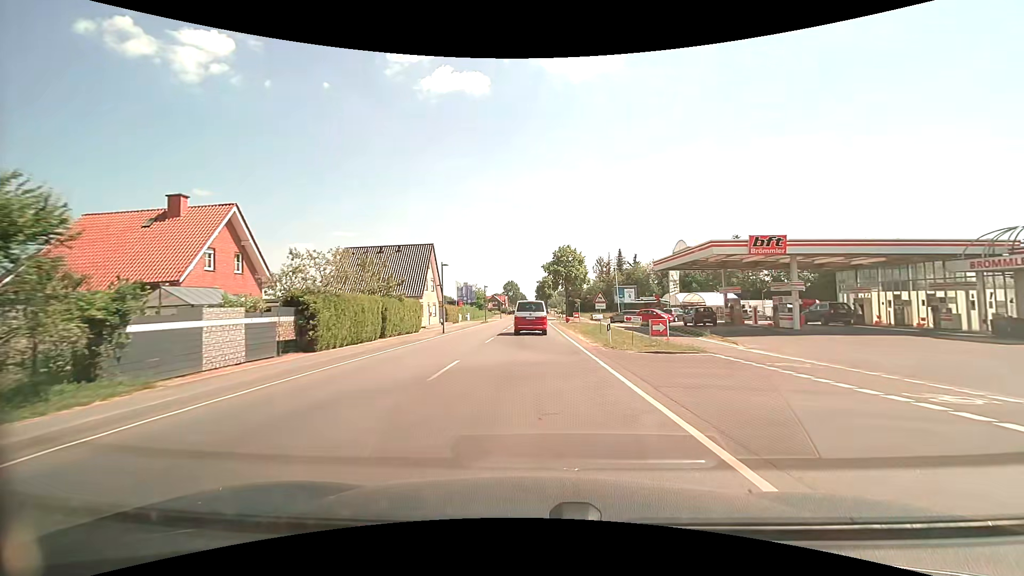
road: secondary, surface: asphalt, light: Day
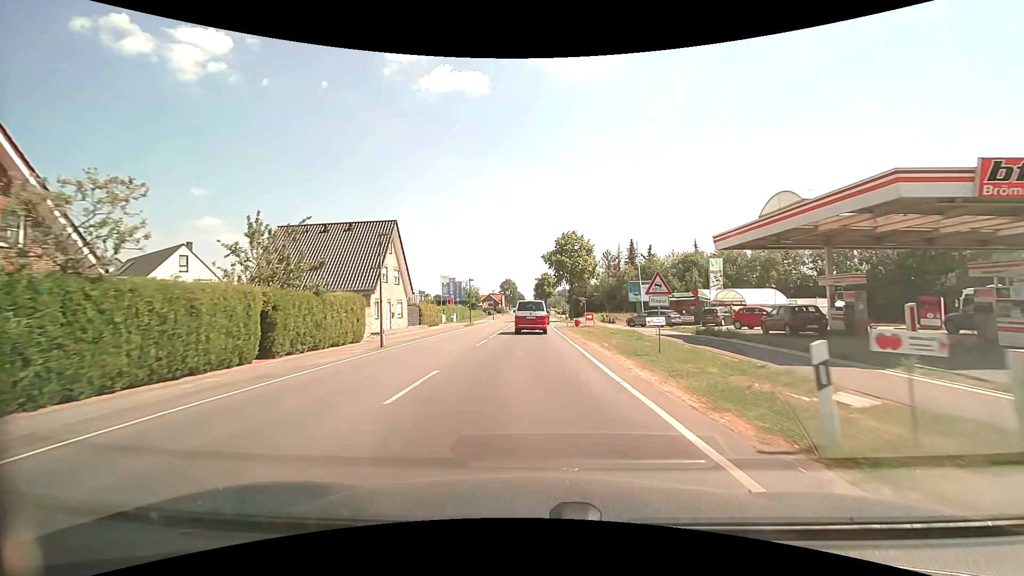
(0.0, +14.4) m; 0°
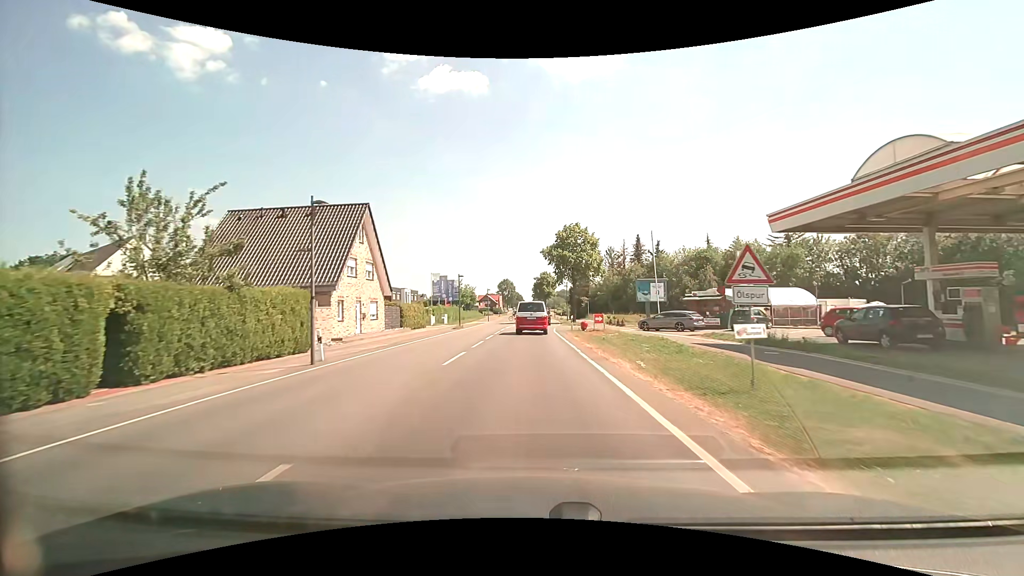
(0.0, +6.7) m; 0°
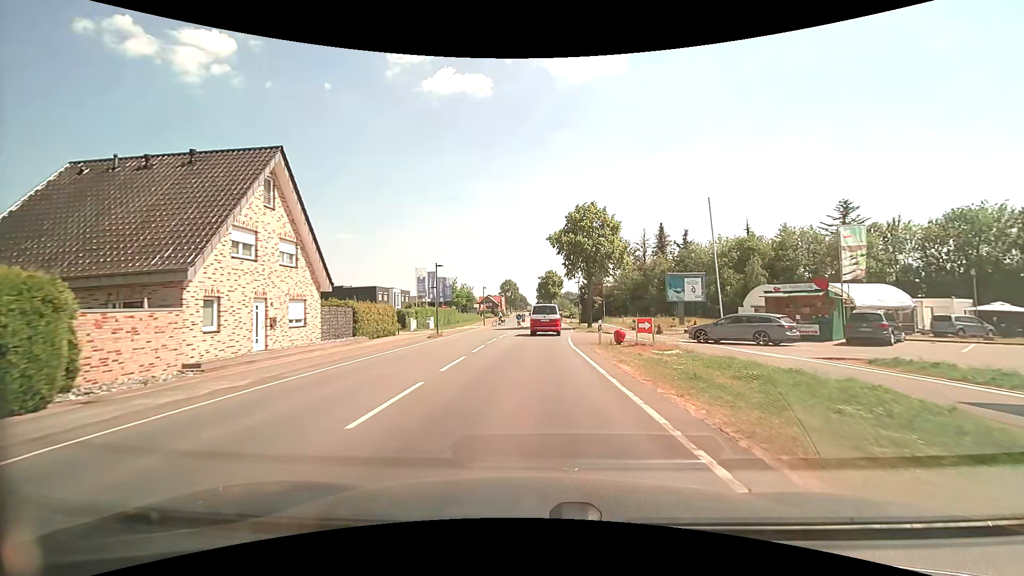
(0.0, +12.8) m; 0°
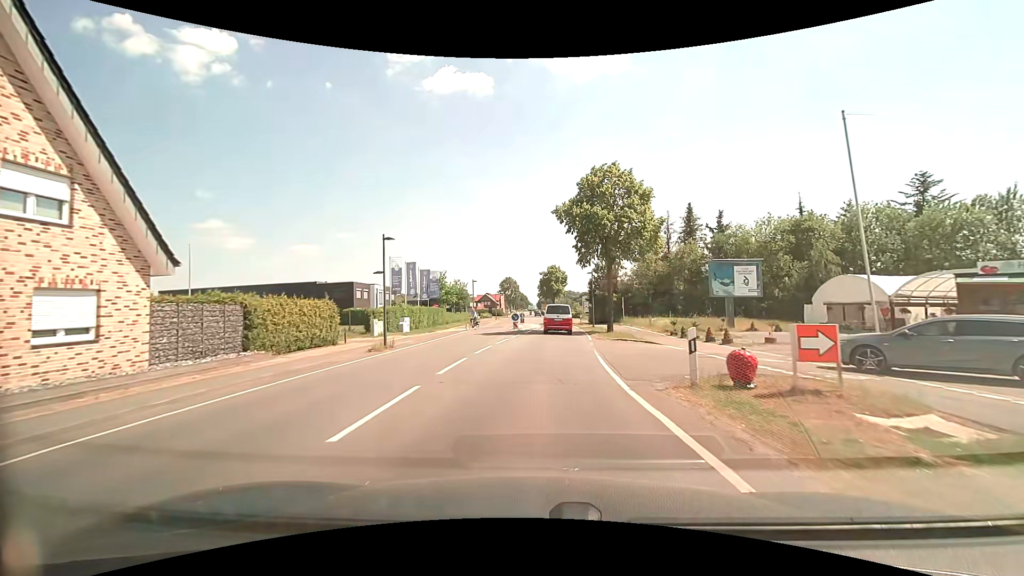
(0.0, +12.5) m; 0°
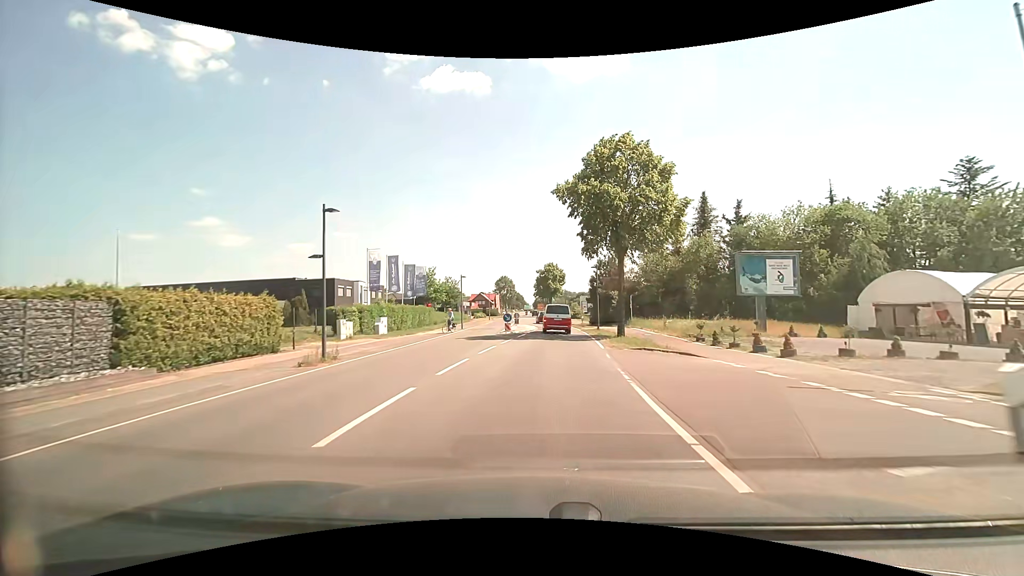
(0.0, +6.1) m; 0°
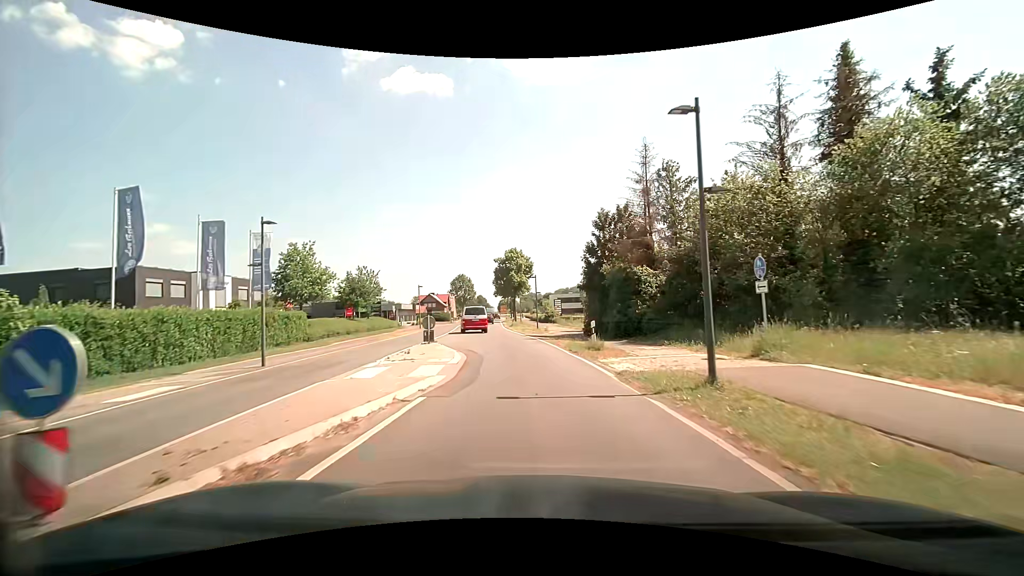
(+1.2, +30.7) m; +5°
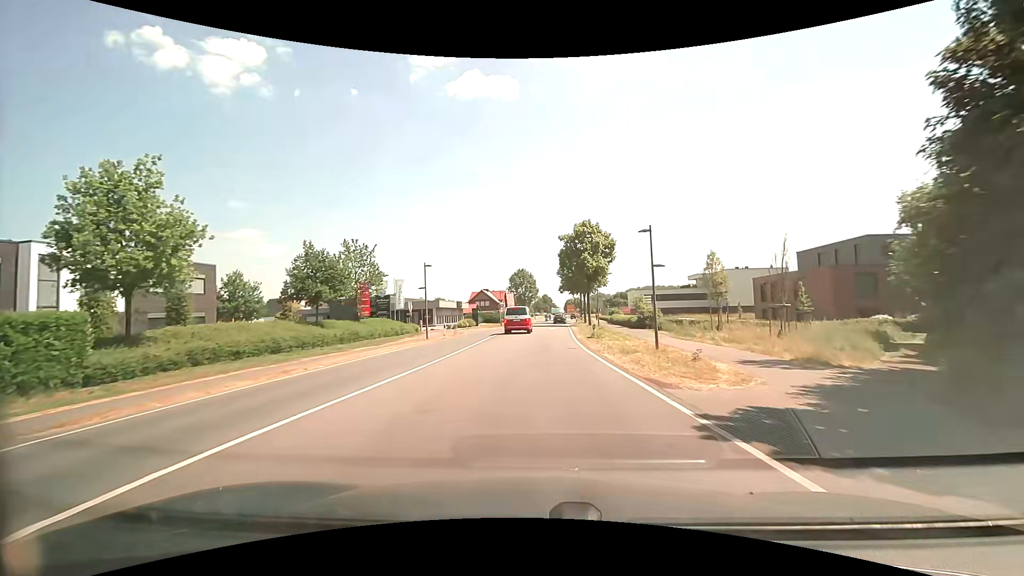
(-1.8, +26.2) m; -8°
(0, +10) (0, +20) (+1, +30) (+1, +40) (+1, +50) (+2, +60) (+3, +70) (+4, +80) (+5, +90) (+6, +100) m
